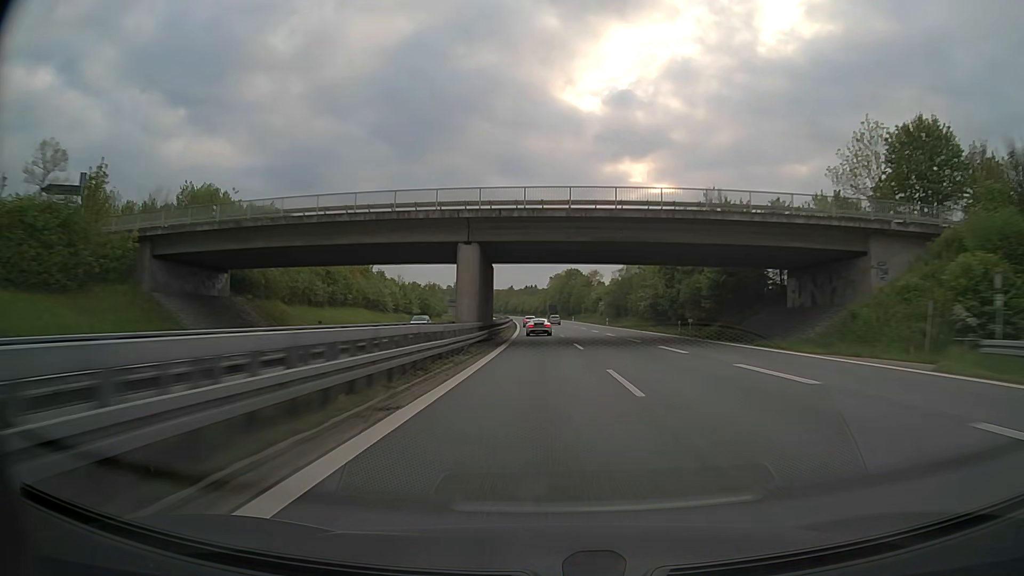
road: motorway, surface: asphalt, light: Day
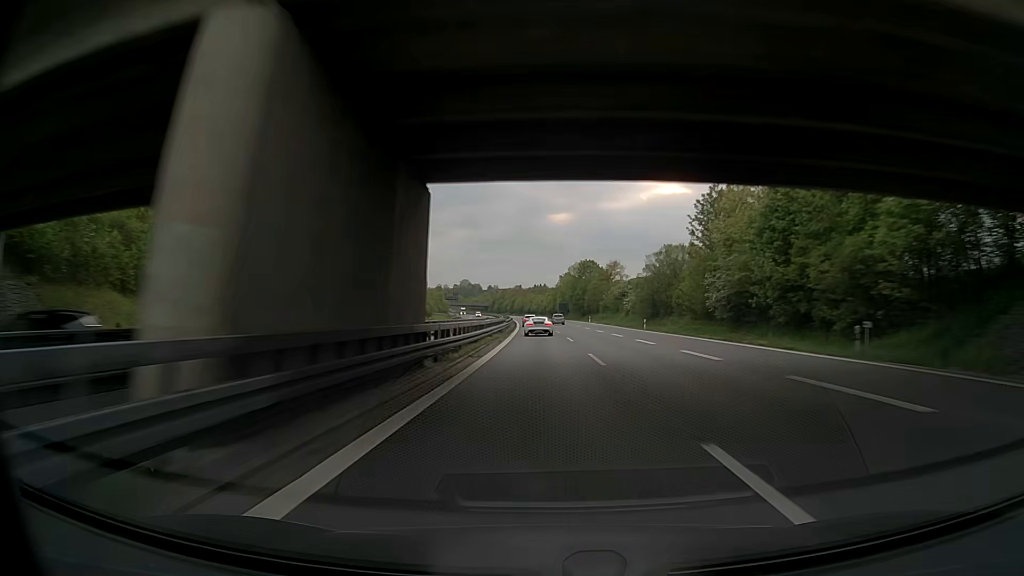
(-0.2, +28.3) m; -1°
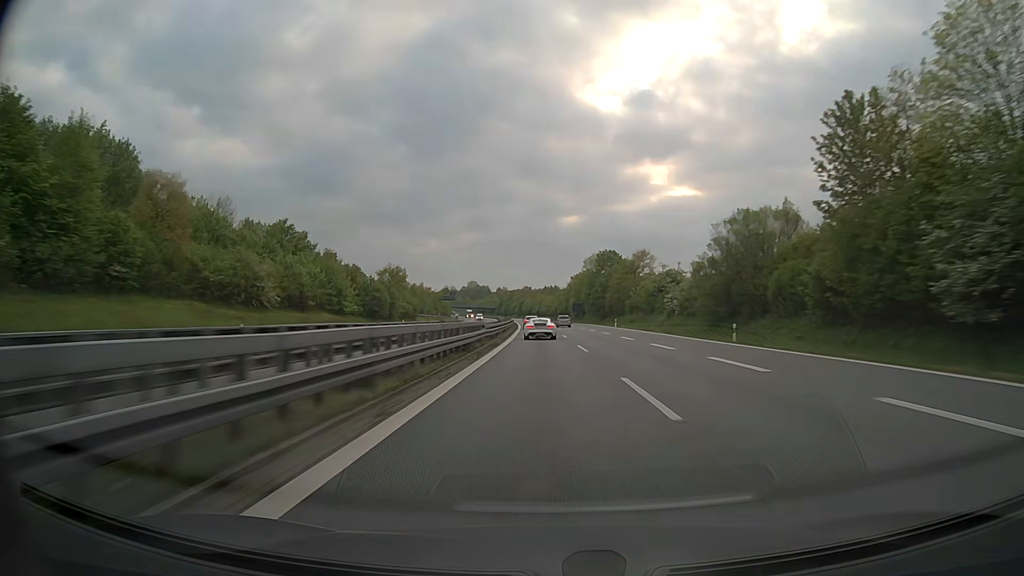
(+0.2, +28.0) m; +1°
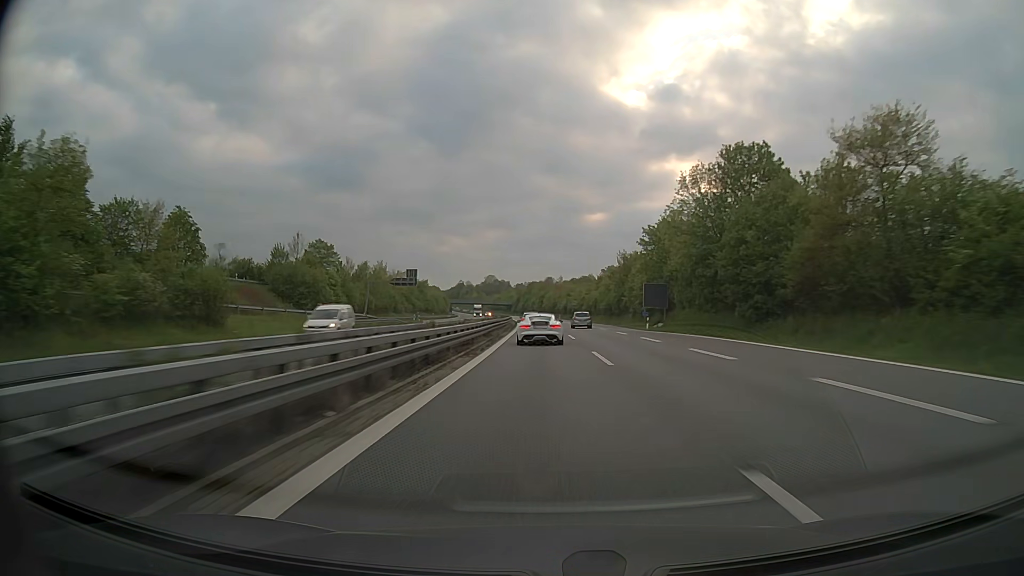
(-4.3, +79.6) m; -4°
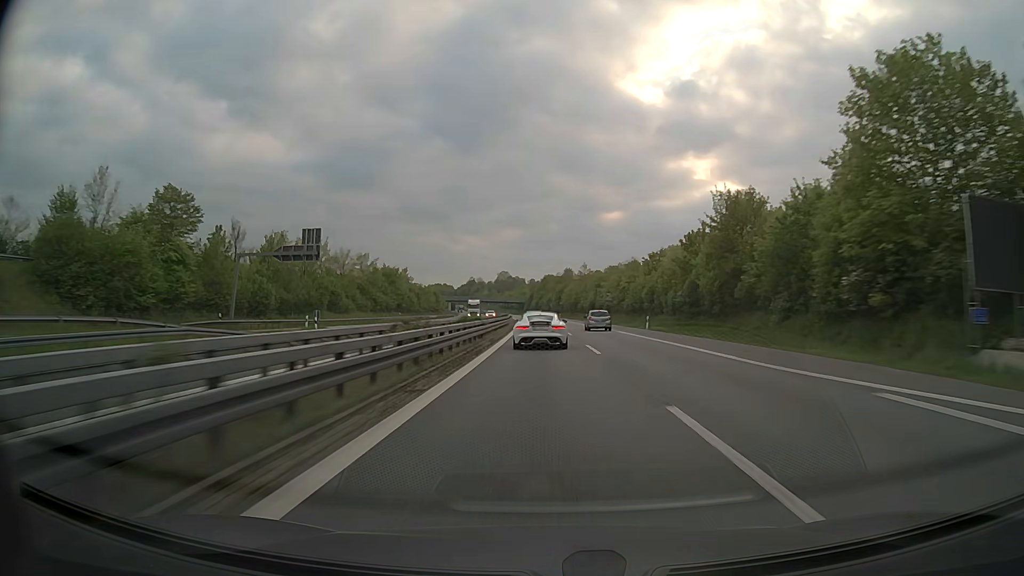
(-0.6, +49.1) m; -2°
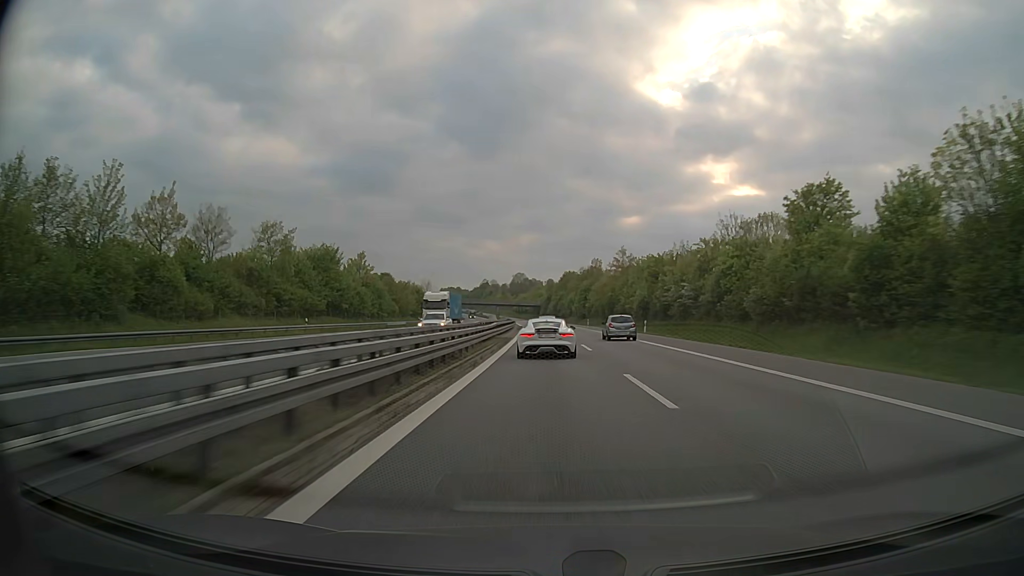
(-0.6, +47.3) m; -2°
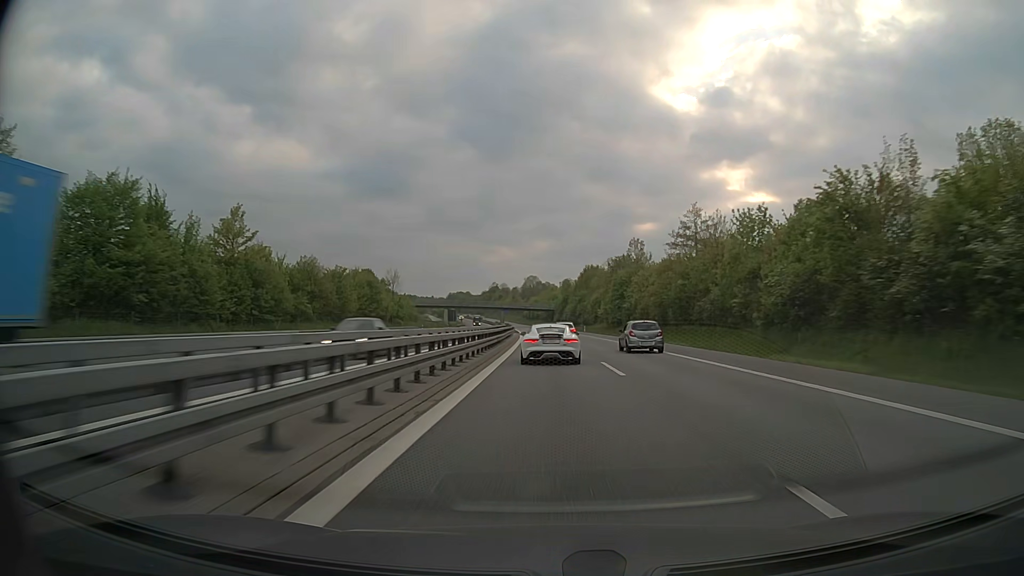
(-0.6, +46.5) m; -1°
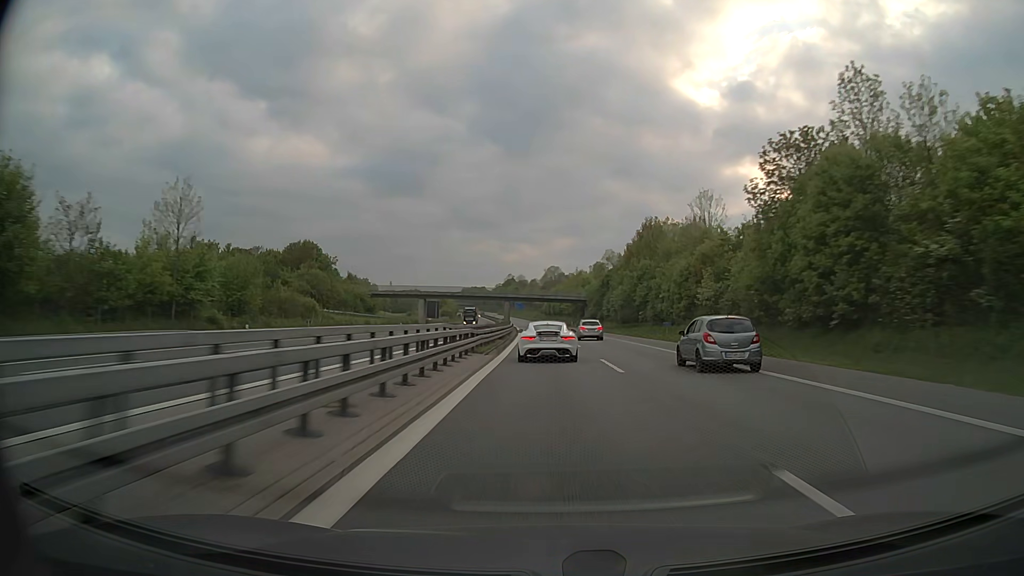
(-1.1, +71.5) m; -2°
(0, +10) (0, +20) (0, +30) (0, +40) (-1, +50) (-1, +60) (-1, +70) (-2, +80) (-2, +90) (-2, +100) m
